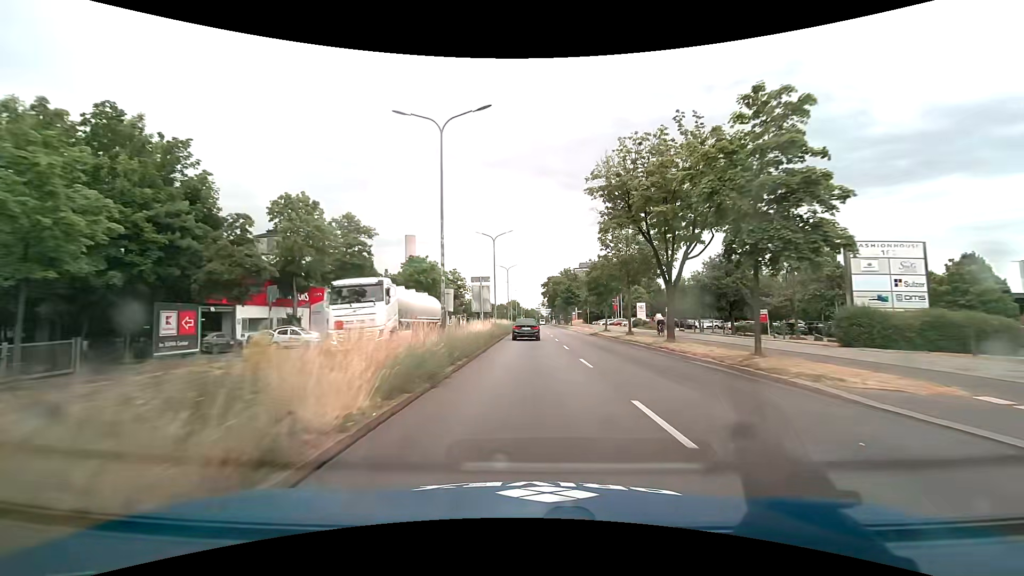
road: primary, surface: asphalt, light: Day
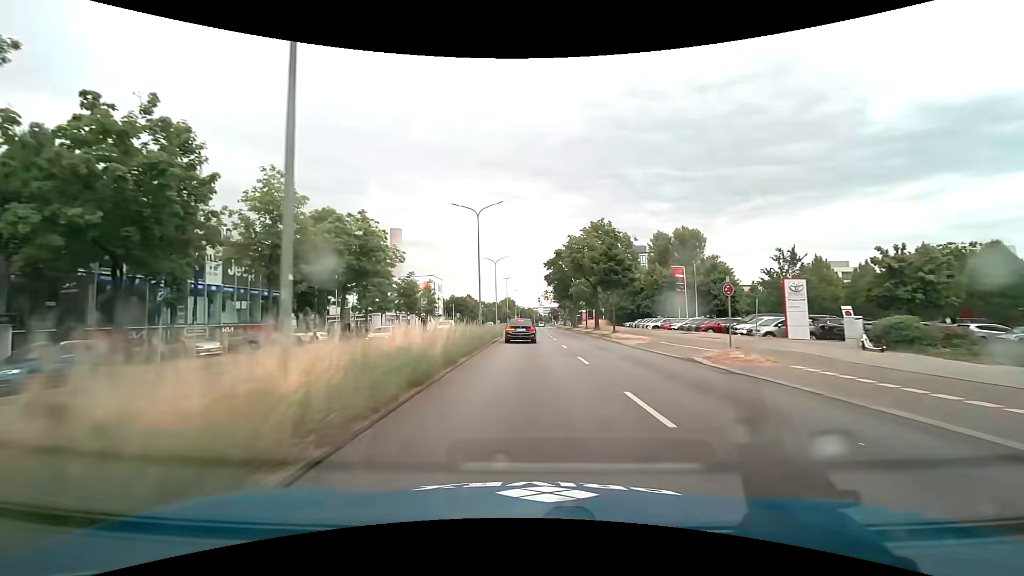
(0.0, +43.9) m; 0°
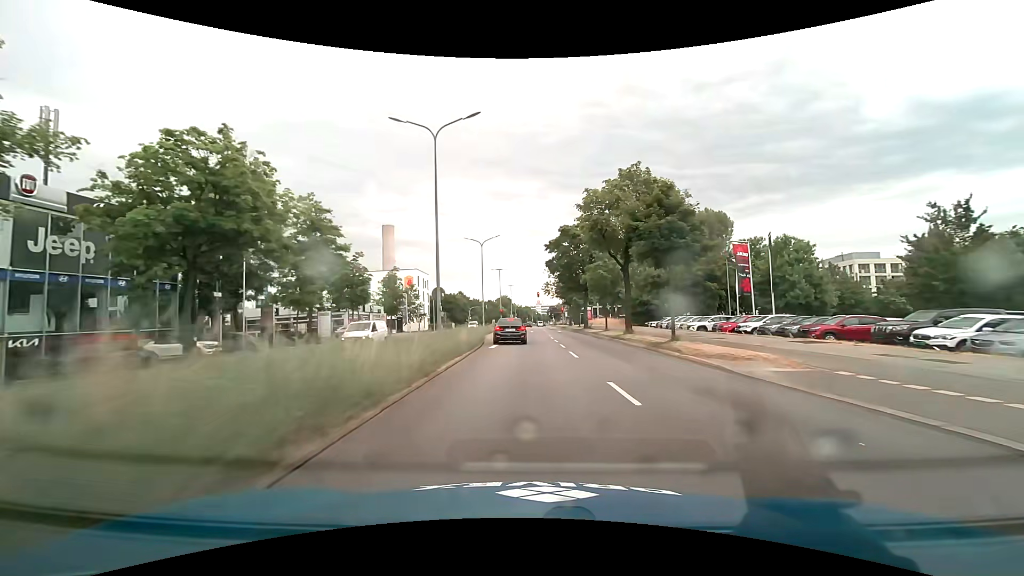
(+0.1, +16.5) m; 0°
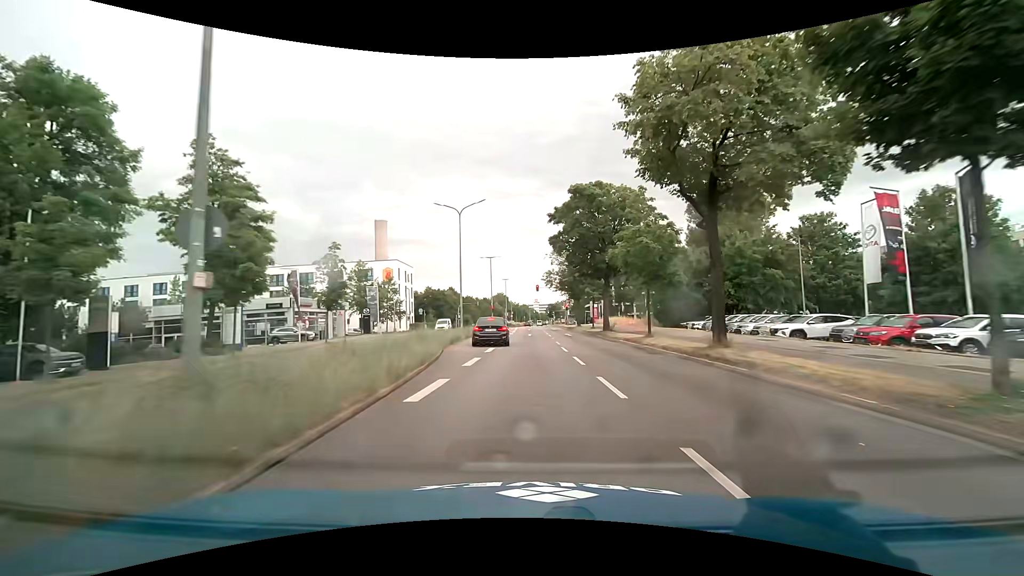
(0.0, +15.4) m; 0°
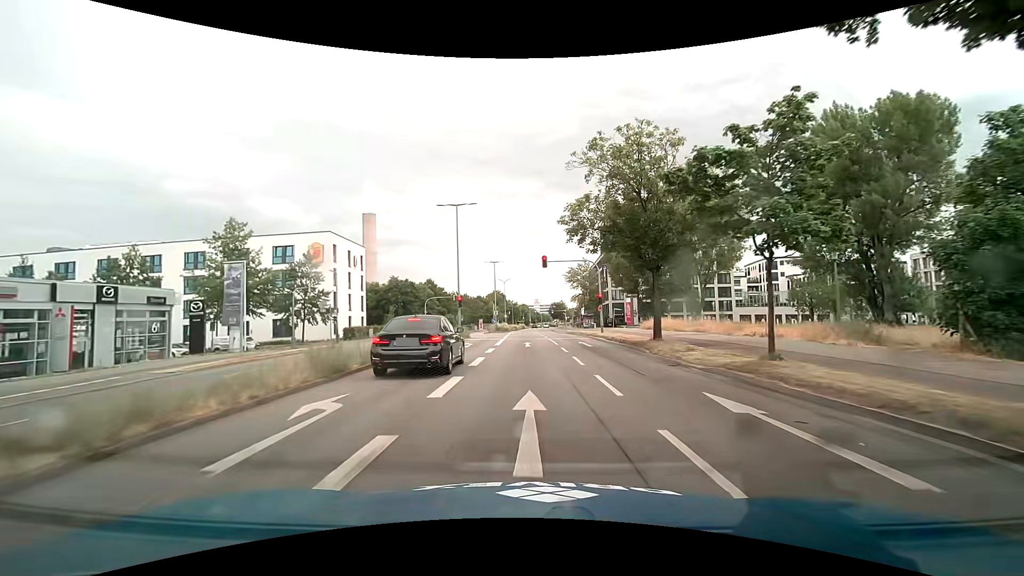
(+0.2, +34.2) m; 0°
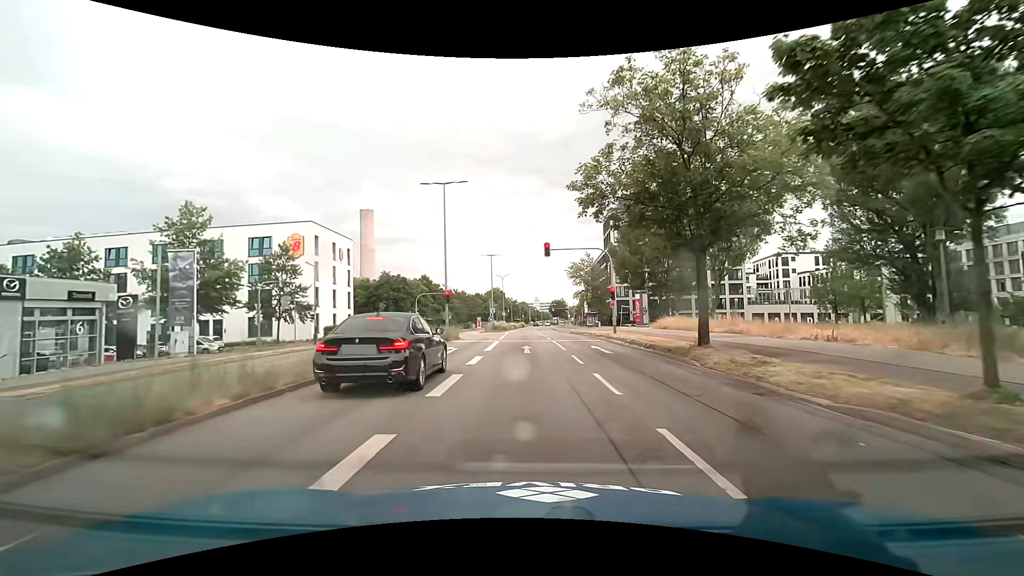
(0.0, +5.6) m; 0°
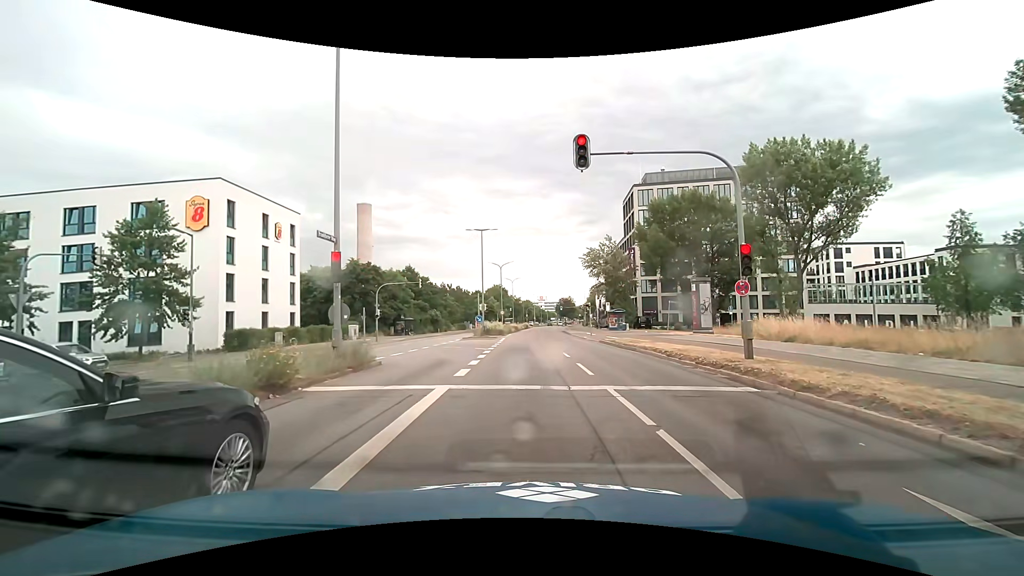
(0.0, +18.8) m; 0°
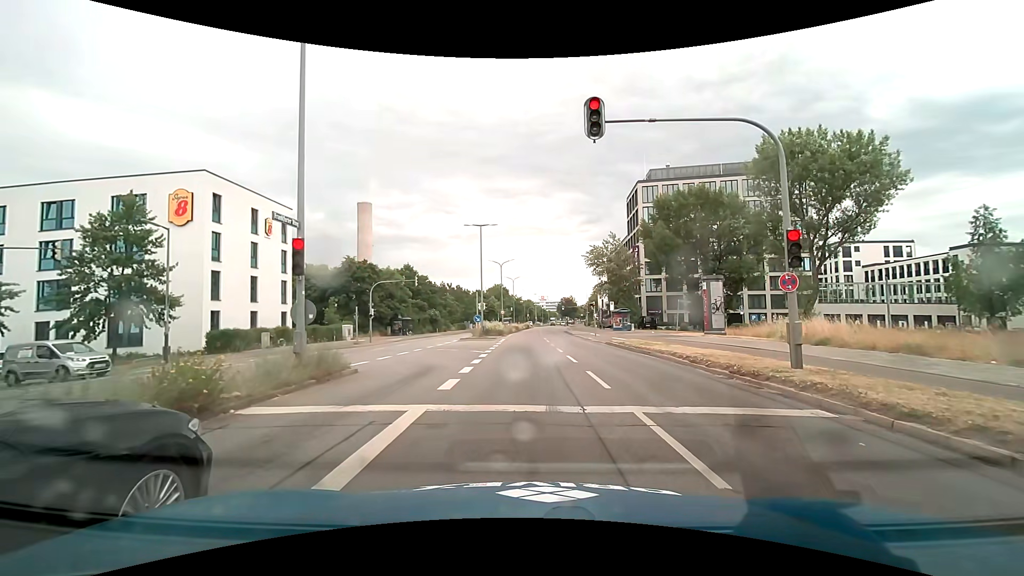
(0.0, +2.2) m; -1°
(0, +10) (0, +20) (0, +30) (0, +40) (0, +50) (0, +60) (0, +70) (0, +80) (0, +90) (+1, +100) m
